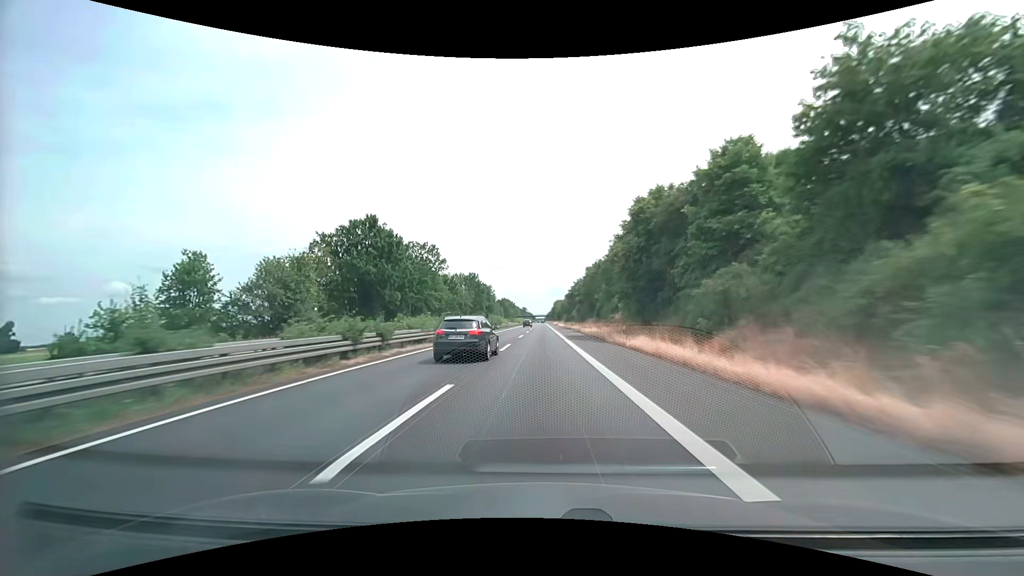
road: trunk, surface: asphalt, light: Day
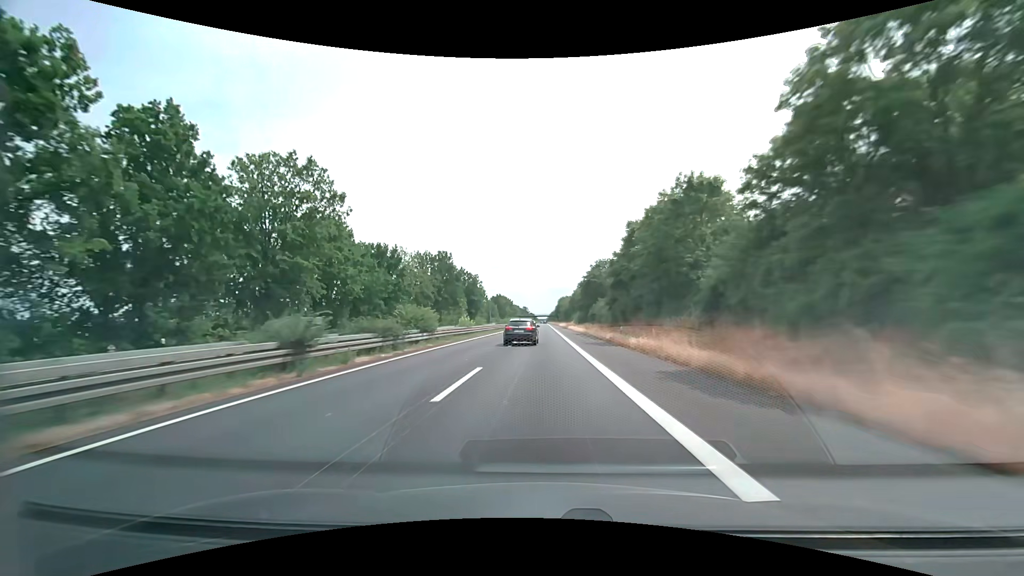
(0.0, +49.9) m; 0°
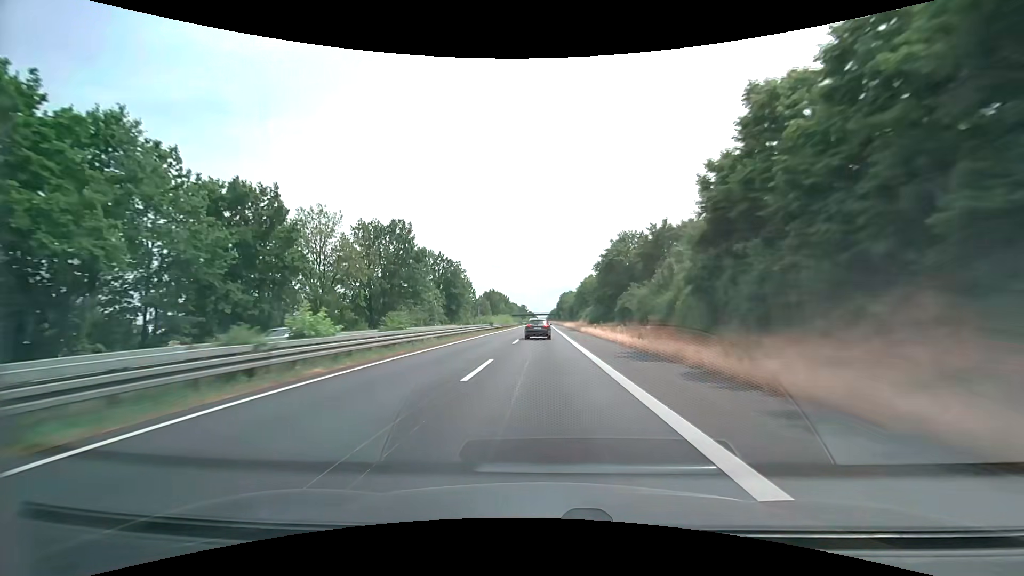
(0.0, +33.3) m; 0°
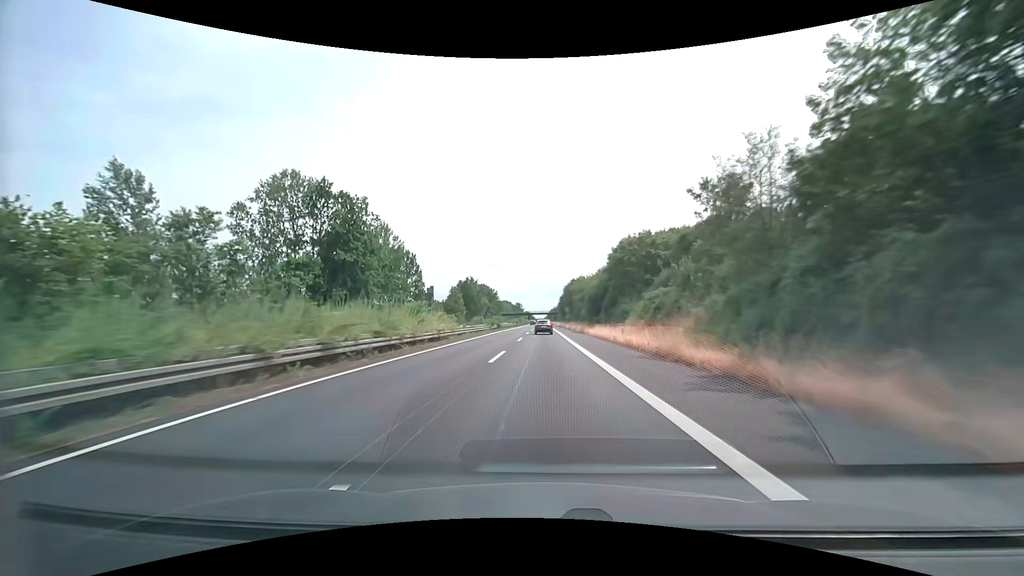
(+0.1, +66.7) m; 0°
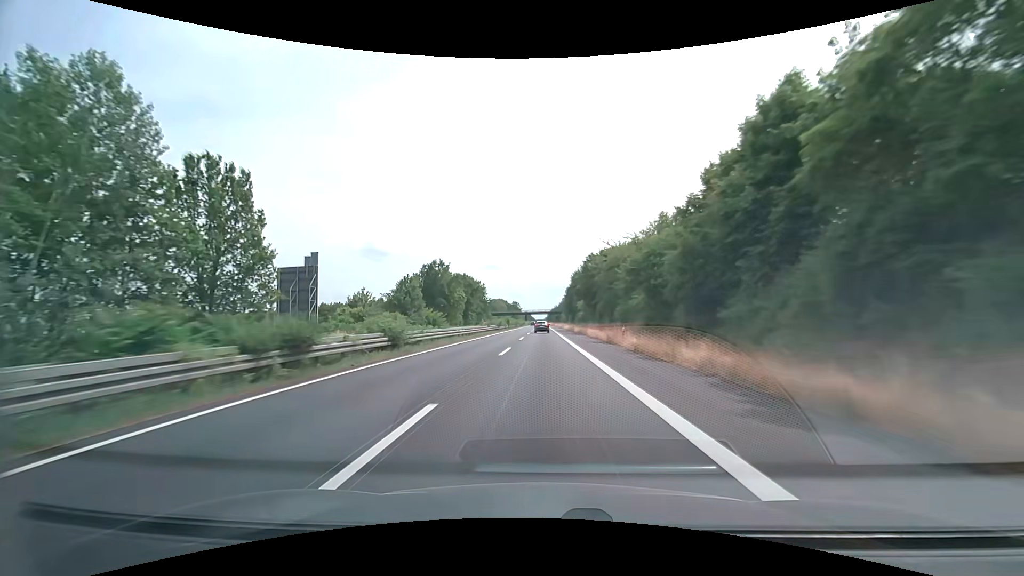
(0.0, +50.0) m; 0°
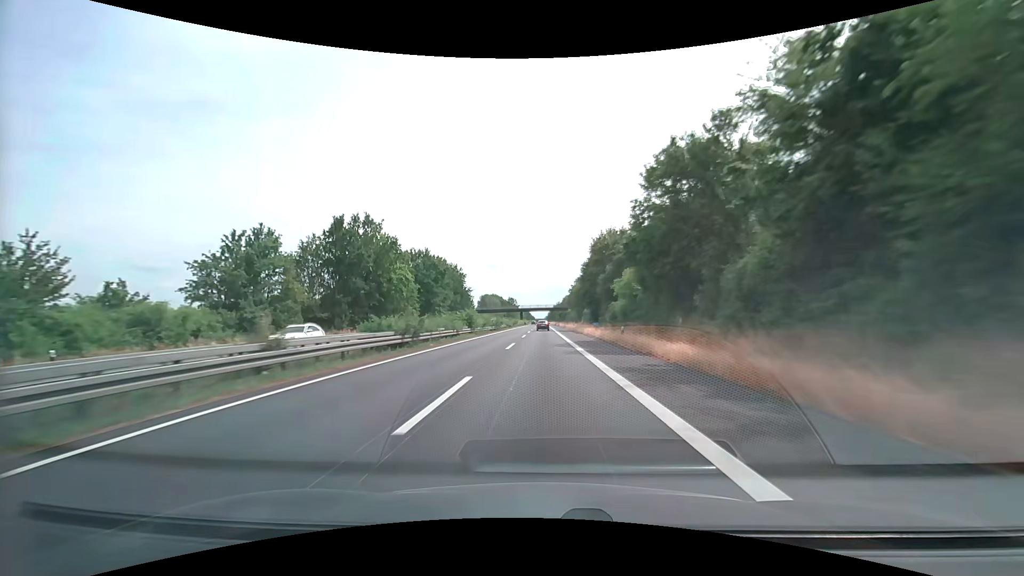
(-0.1, +49.9) m; 0°
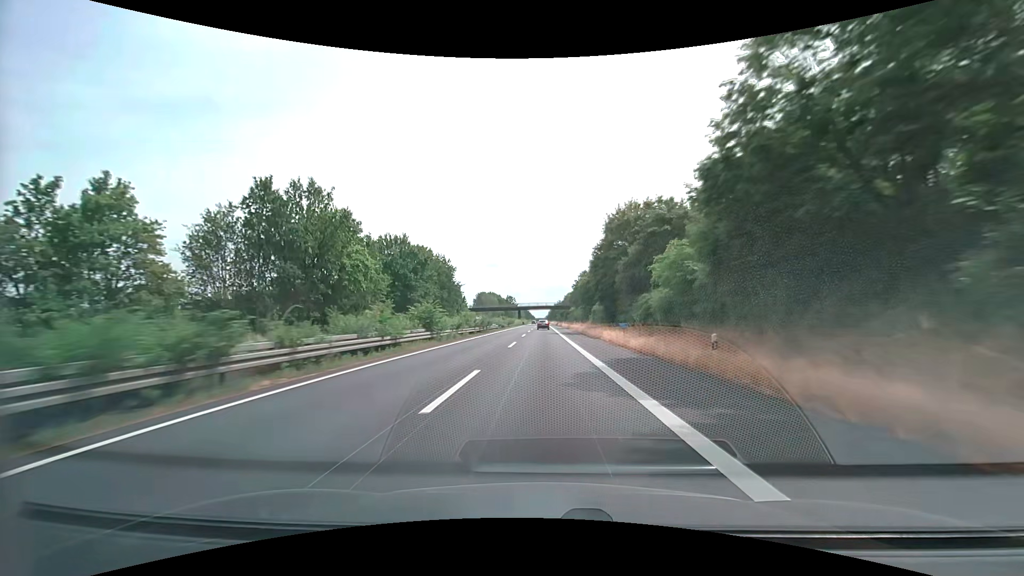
(0.0, +16.6) m; 0°
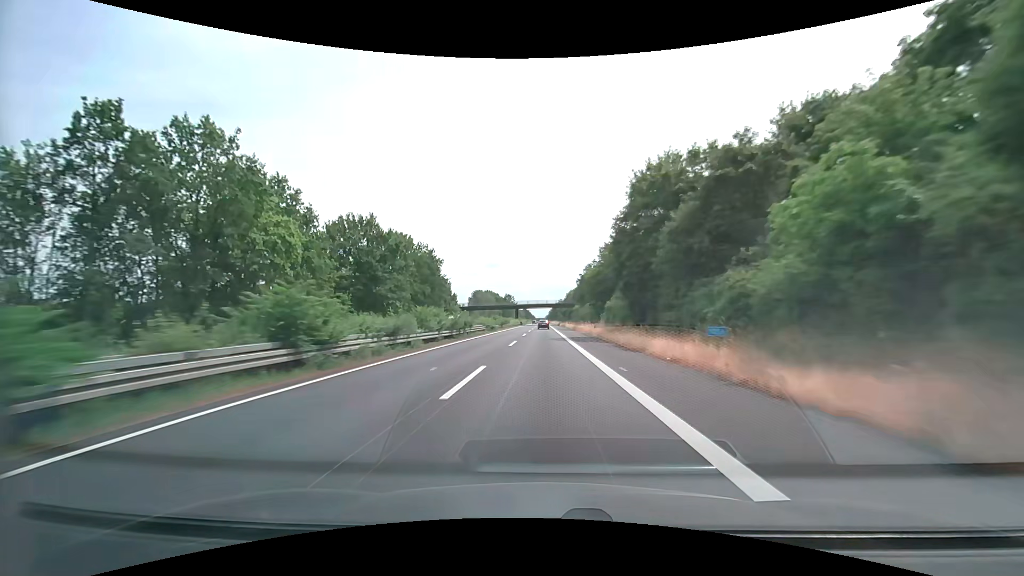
(0.0, +16.6) m; 0°
(0, +10) (0, +20) (0, +30) (0, +40) (0, +50) (0, +60) (0, +70) (0, +80) (0, +90) (0, +100) m
